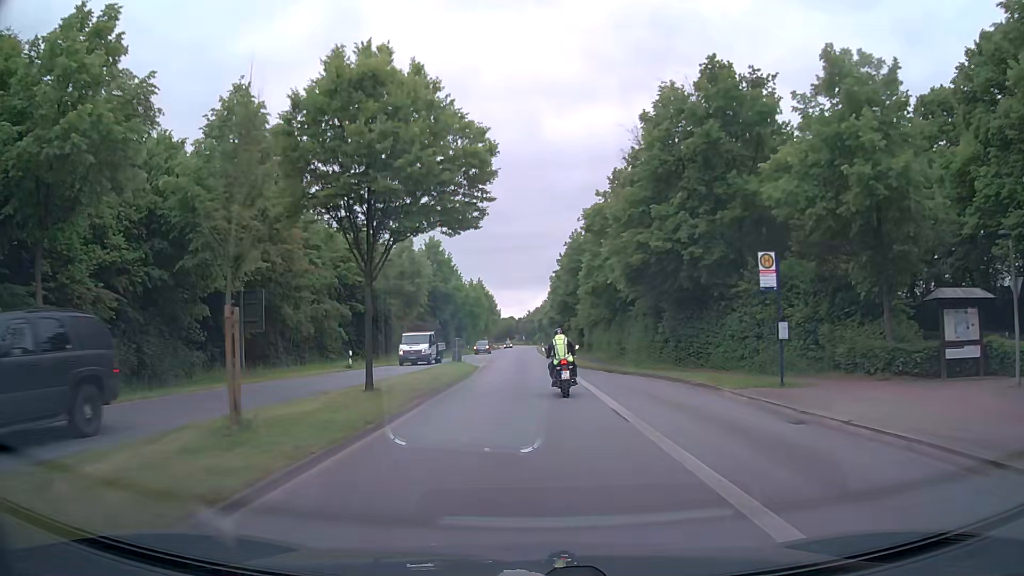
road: primary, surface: asphalt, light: Day
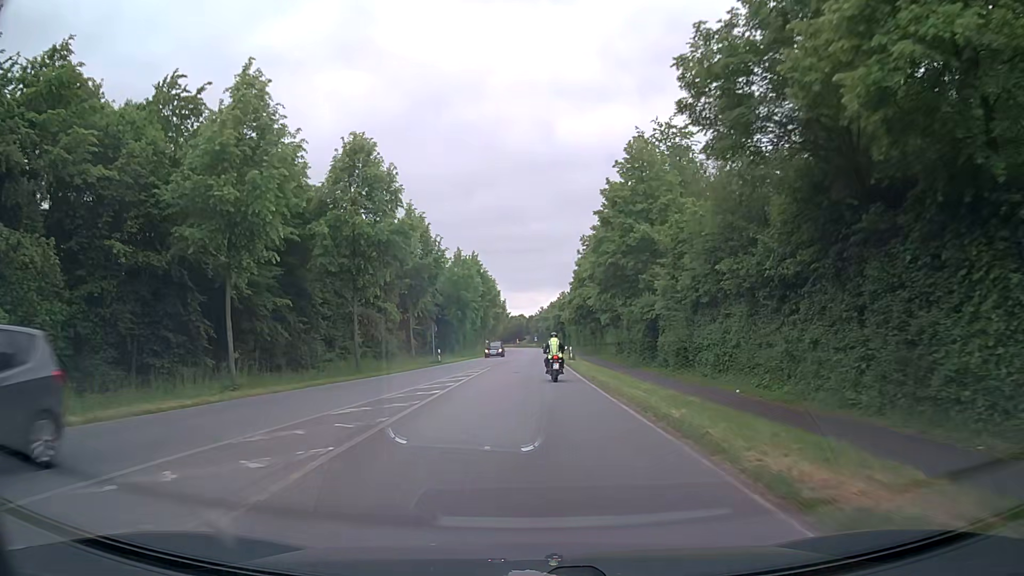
(-0.5, +38.0) m; -1°
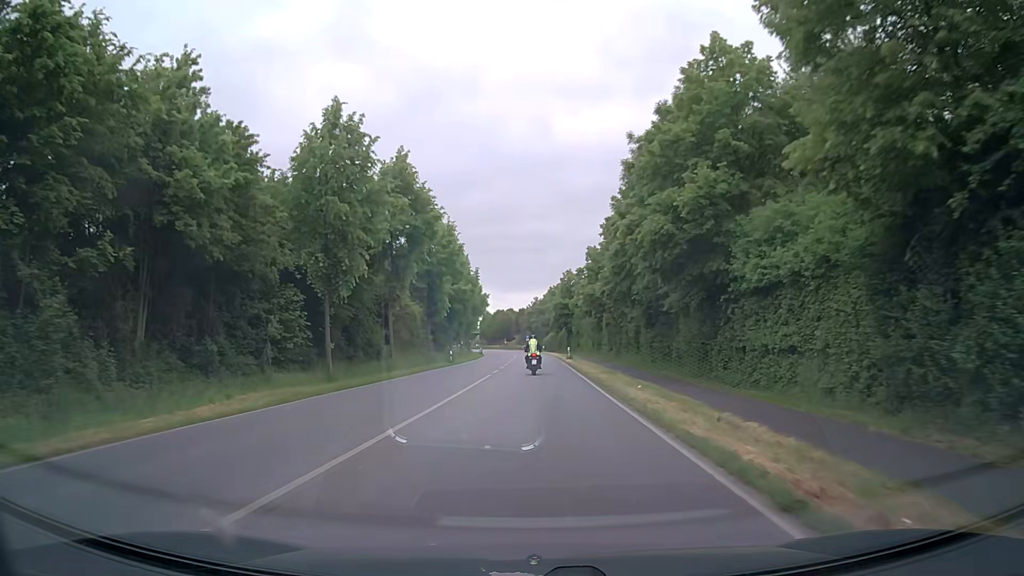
(+0.2, +47.2) m; +1°
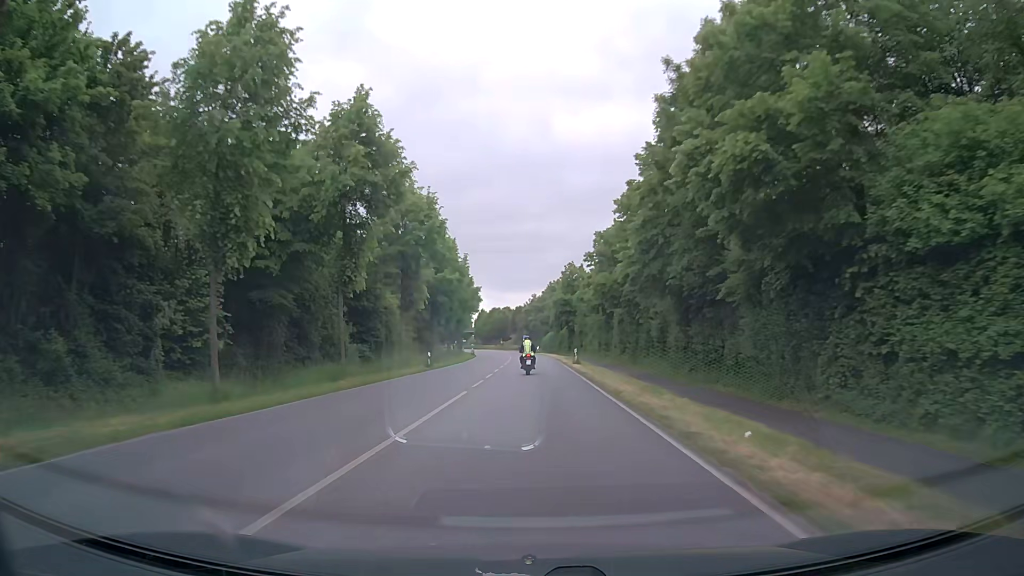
(-0.1, +10.3) m; 0°
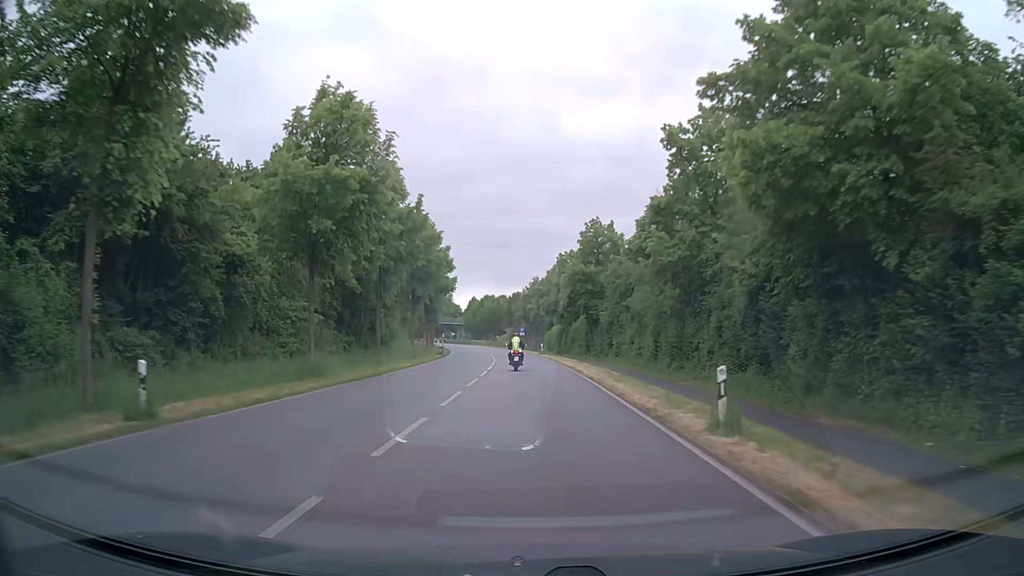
(+0.1, +32.3) m; 0°
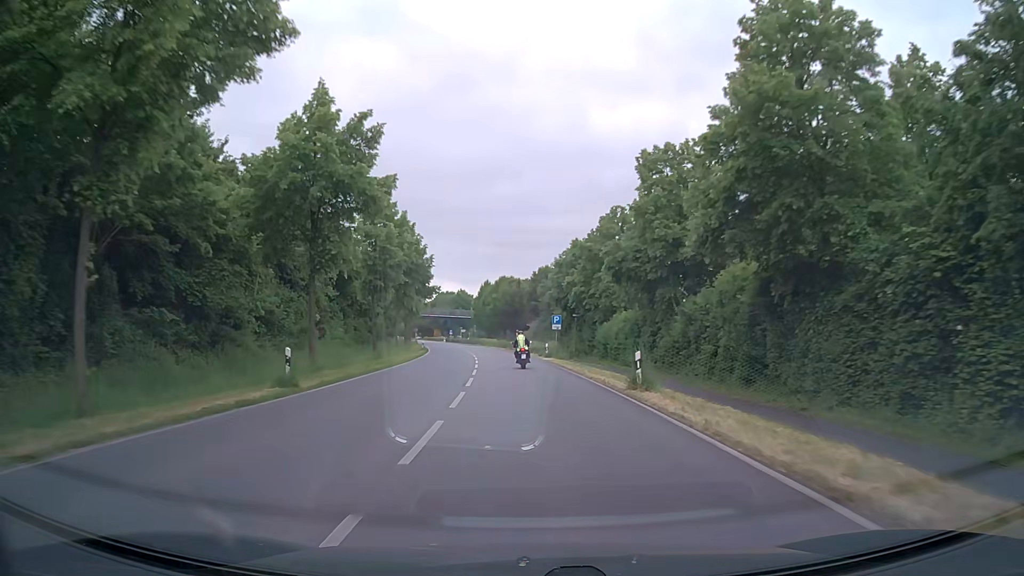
(-0.6, +43.0) m; -2°
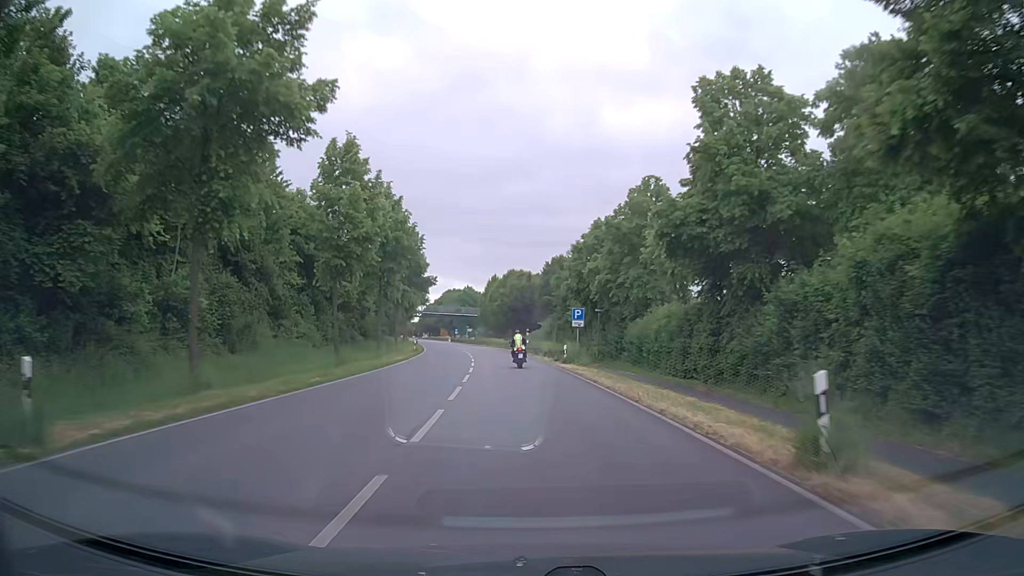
(0.0, +10.6) m; -1°
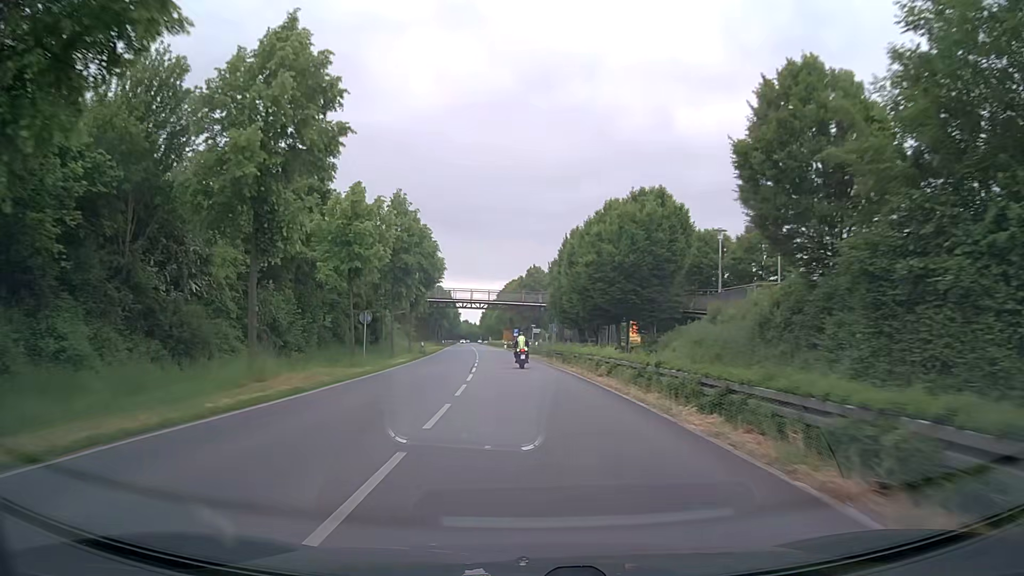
(-2.8, +53.2) m; -7°
(0, +10) (0, +20) (-1, +30) (-1, +40) (-2, +50) (-3, +60) (-3, +70) (-4, +80) (-5, +90) (-6, +100) m
